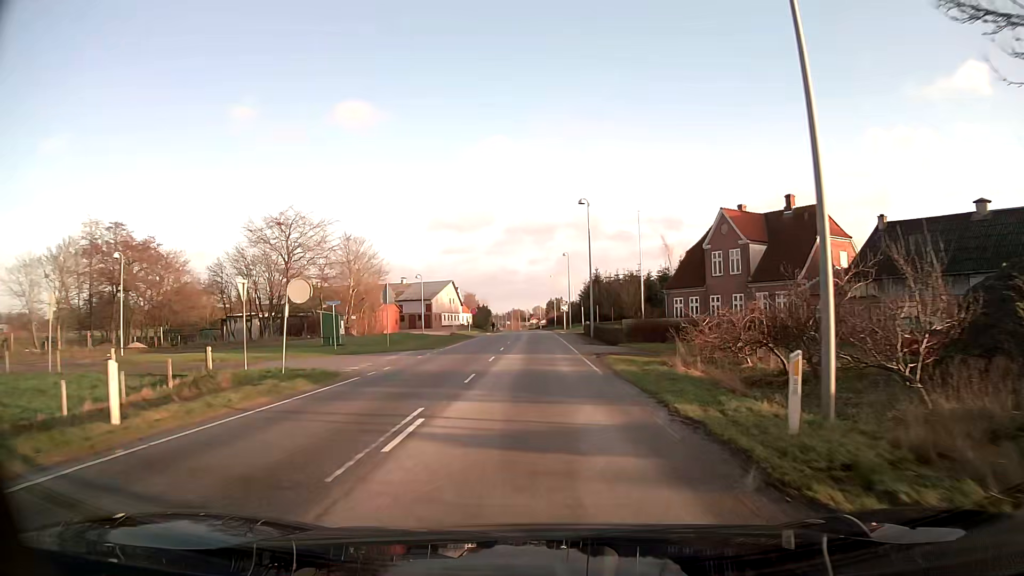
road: secondary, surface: asphalt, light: Day
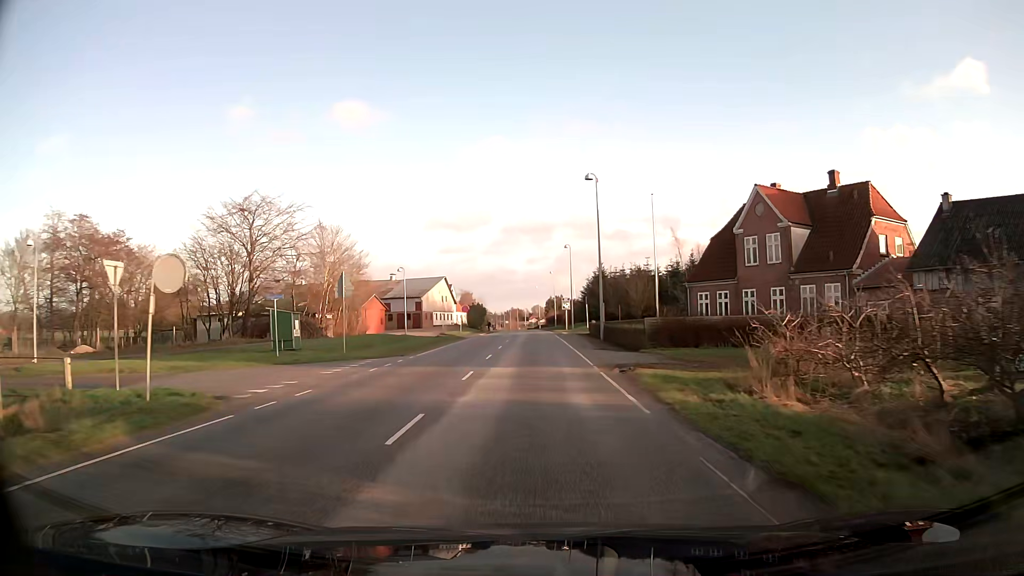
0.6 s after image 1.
(0.0, +7.6) m; 0°
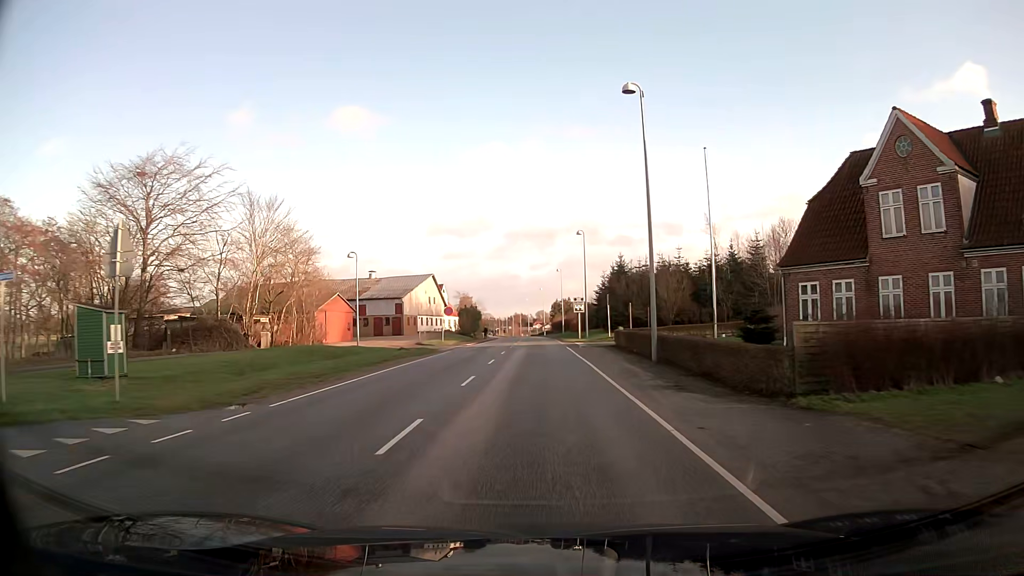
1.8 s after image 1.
(-0.1, +15.6) m; -1°
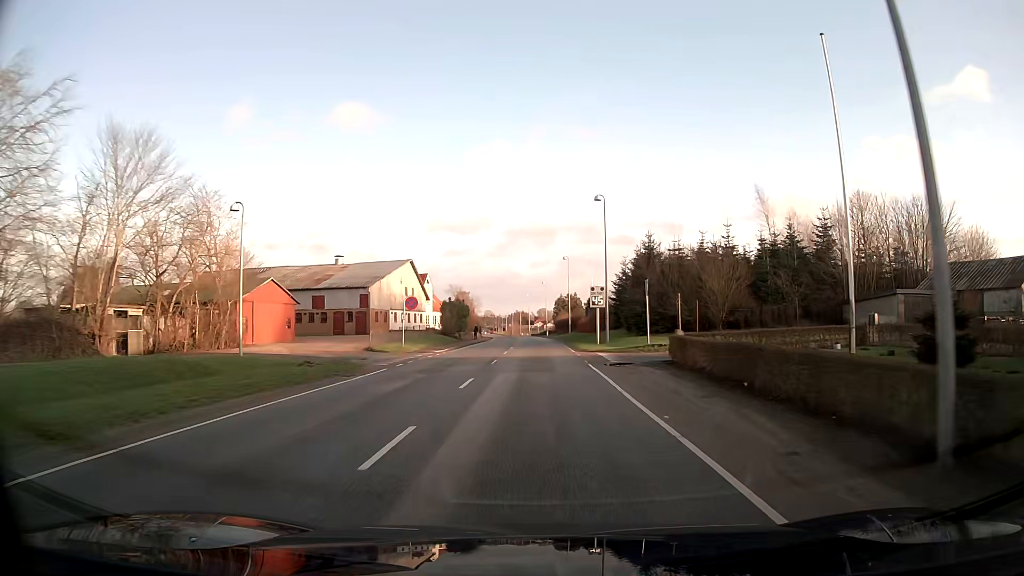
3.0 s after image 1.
(0.0, +15.9) m; 0°
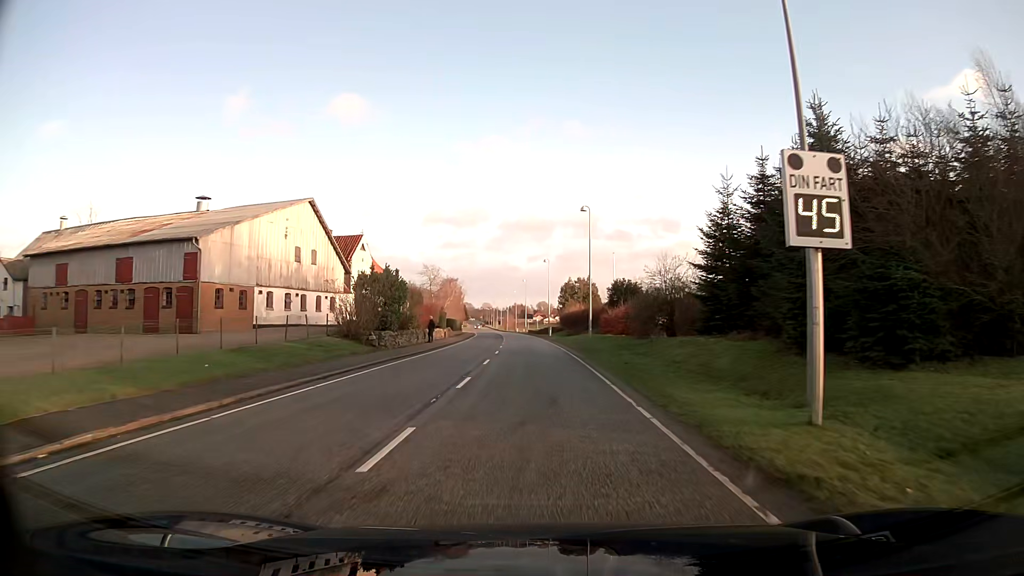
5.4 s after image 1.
(0.0, +31.4) m; 0°
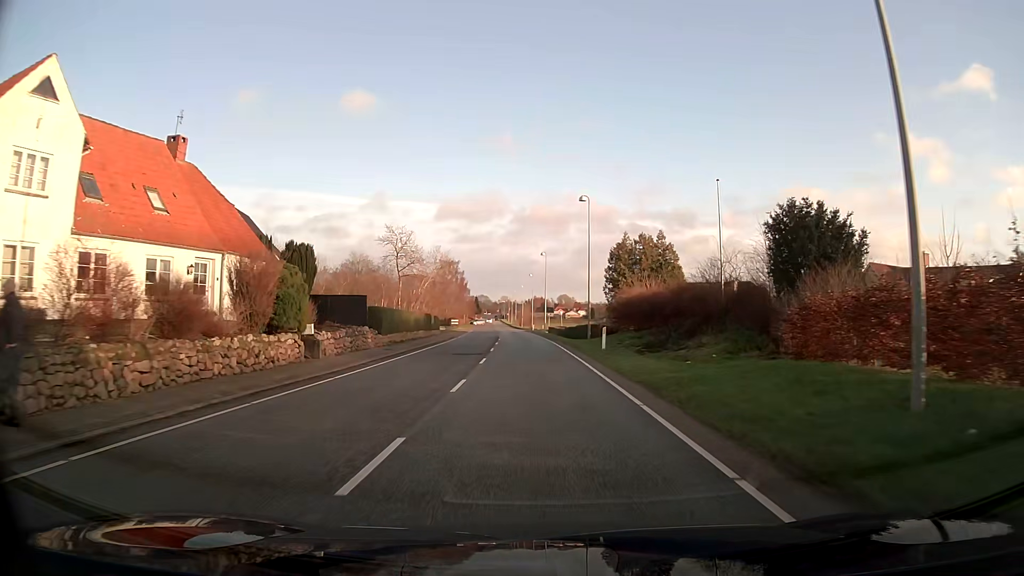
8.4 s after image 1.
(-0.6, +38.9) m; -2°
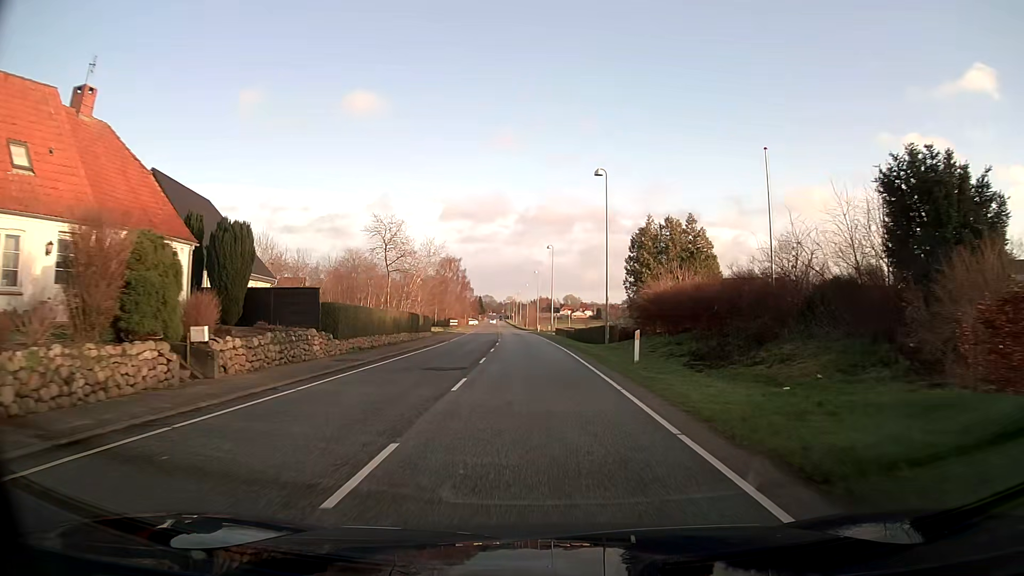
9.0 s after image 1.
(0.0, +7.8) m; 0°
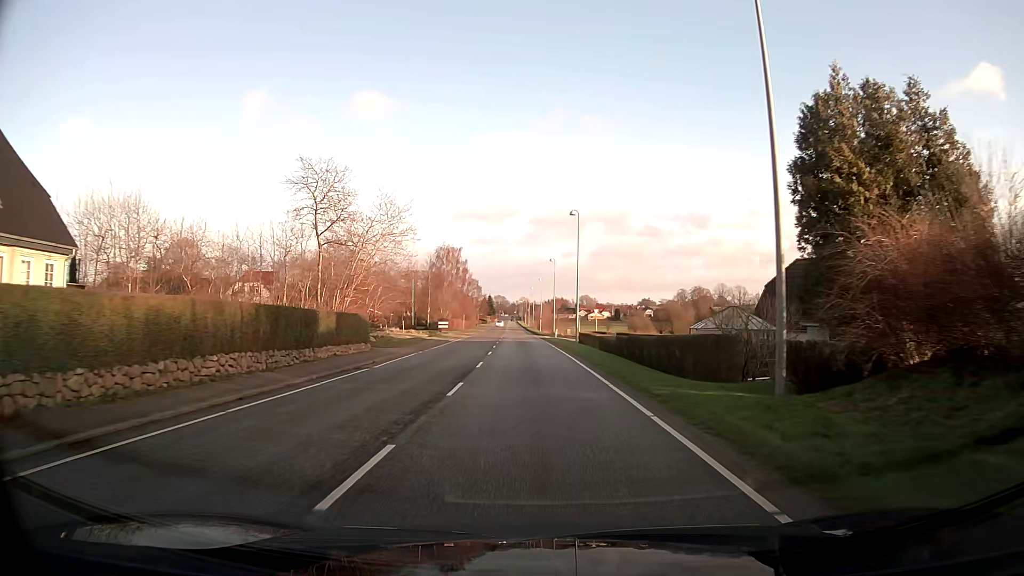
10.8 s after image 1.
(-0.3, +23.4) m; -1°
(0, +10) (0, +20) (0, +30) (0, +40) (-1, +50) (-1, +60) (-1, +70) (-2, +80) (-2, +90) (-3, +100) m
